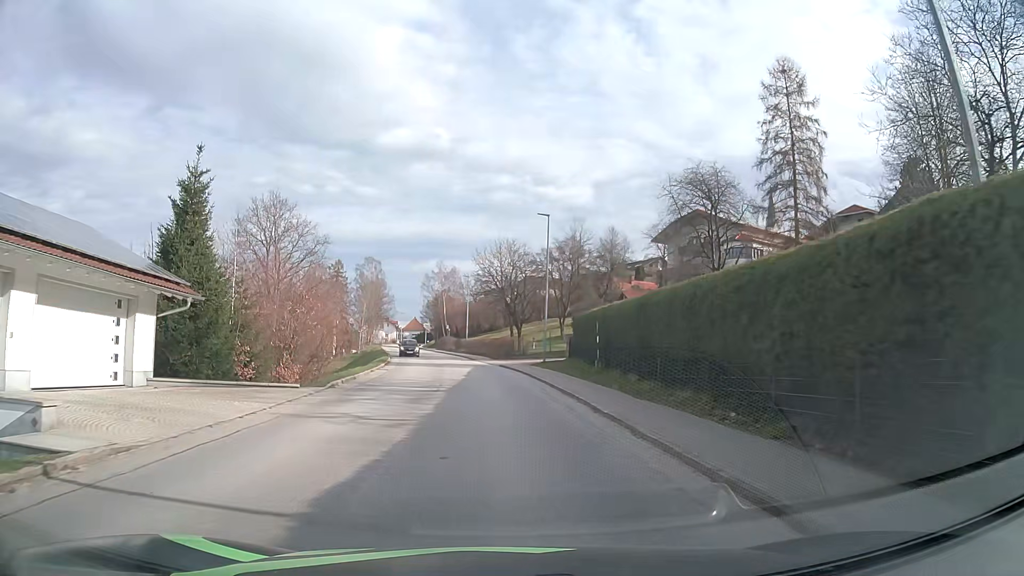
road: tertiary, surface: asphalt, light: Day
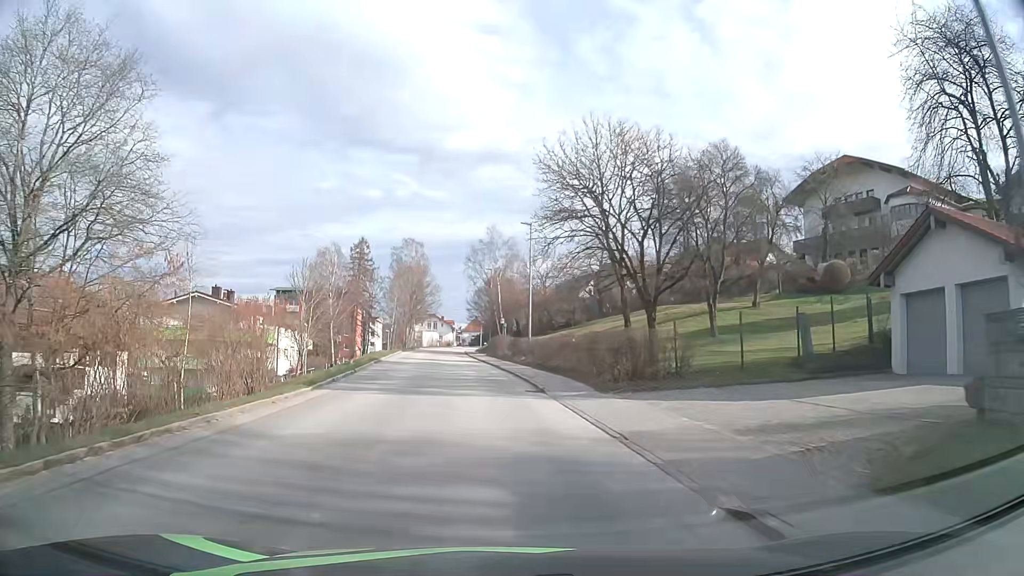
(-1.5, +34.3) m; -6°
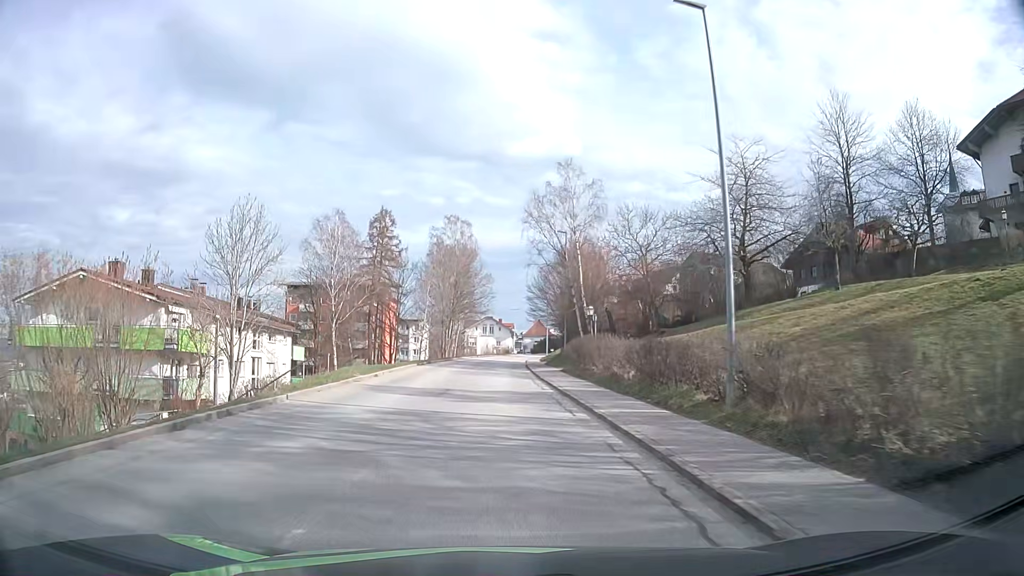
(-1.6, +28.6) m; -6°
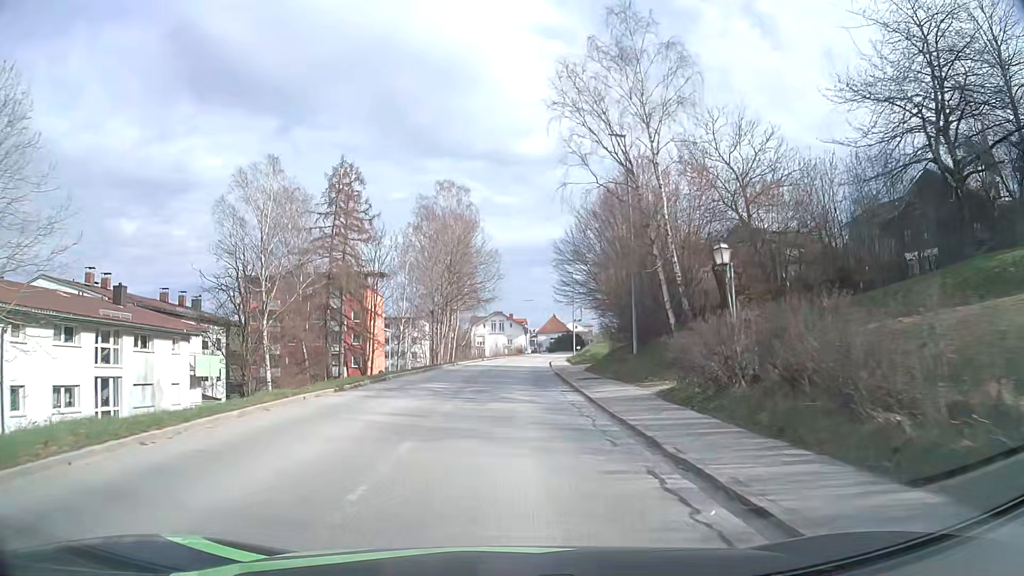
(-0.1, +21.9) m; -1°
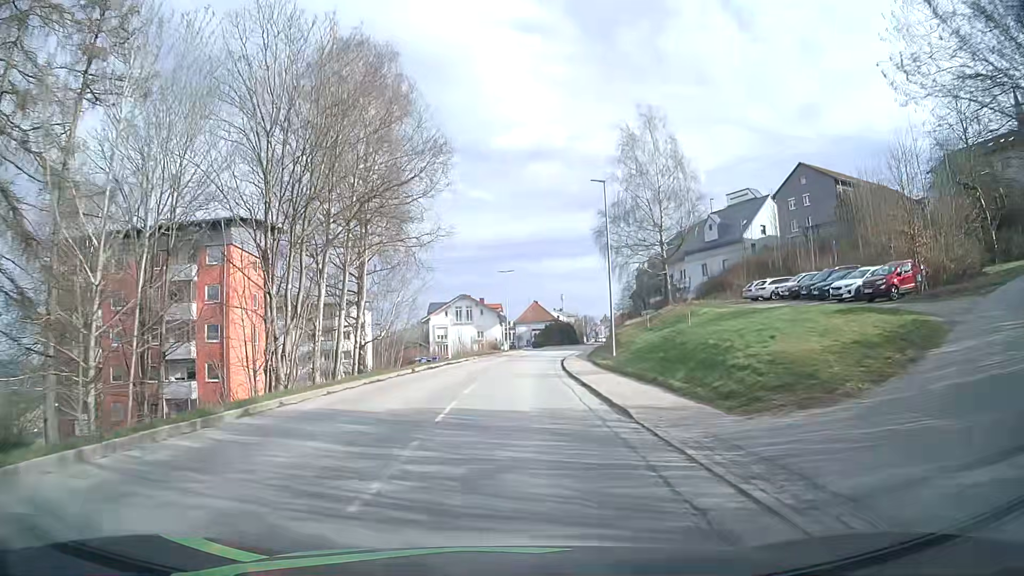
(+0.5, +37.0) m; +2°
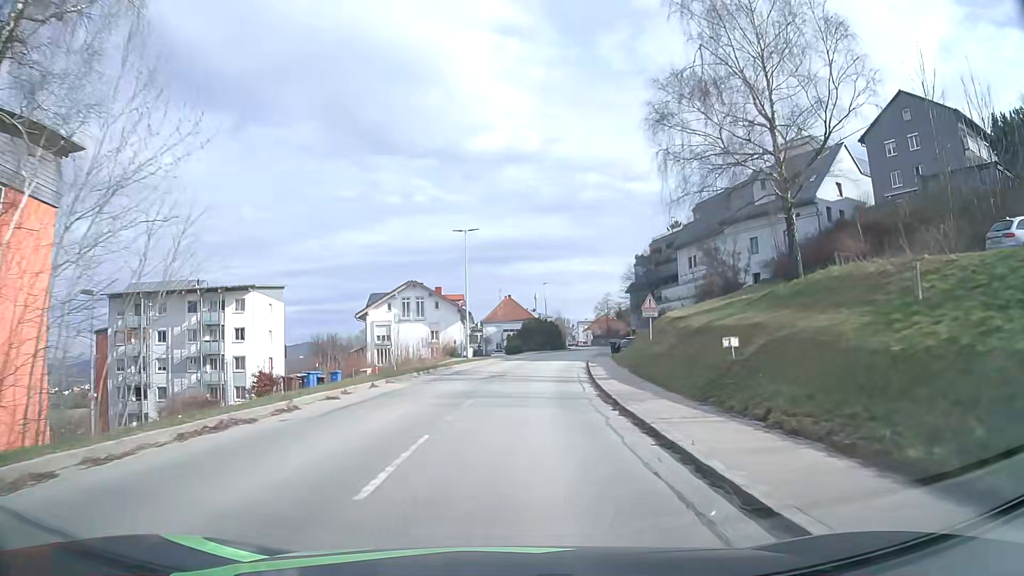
(+0.5, +29.5) m; +2°
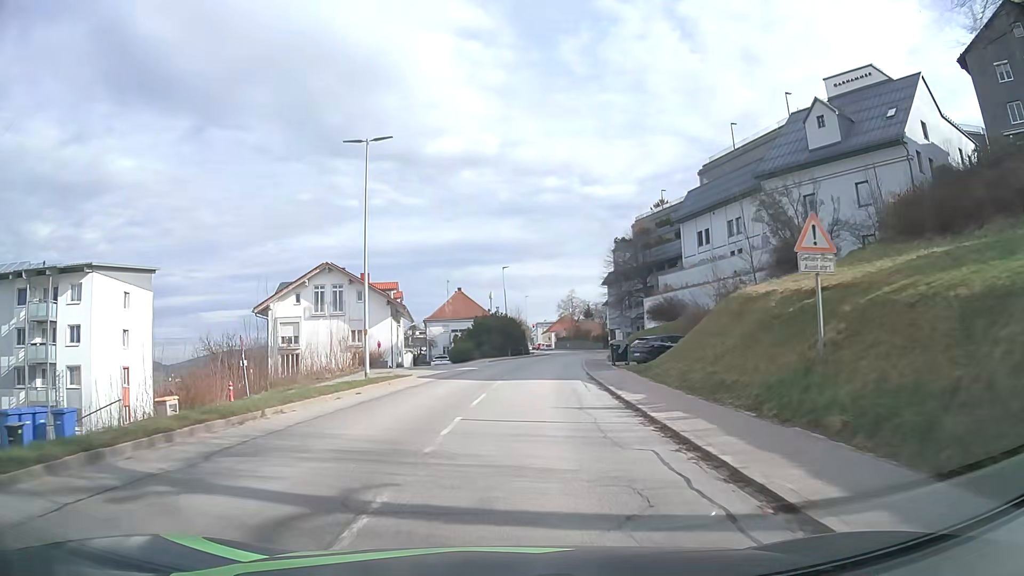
(+0.8, +21.6) m; +4°
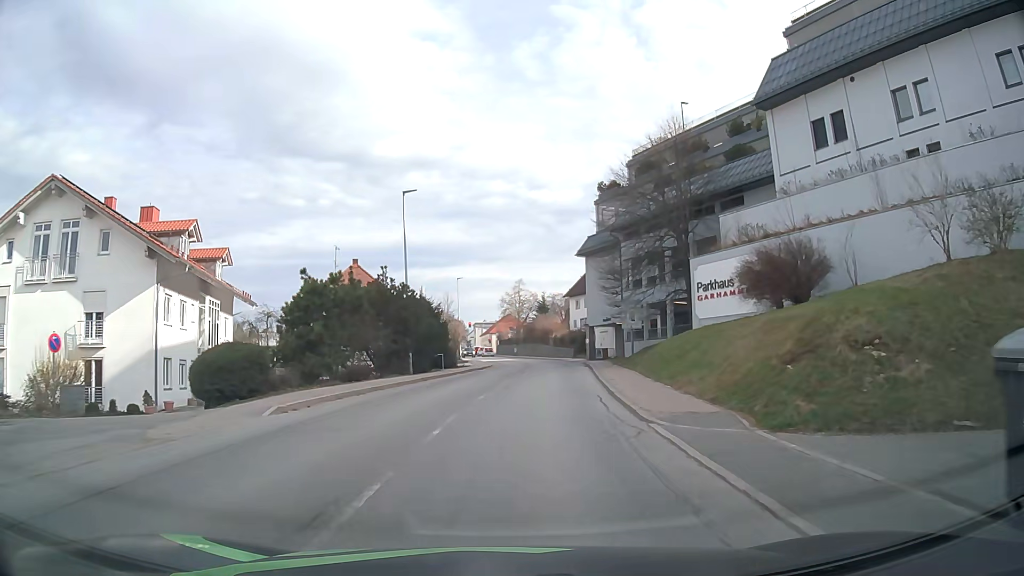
(+1.7, +34.9) m; +5°
(0, +10) (+1, +20) (+2, +30) (+3, +40) (+3, +50) (+3, +60) (+3, +70) (+1, +80) (0, +90) (-2, +100) m
